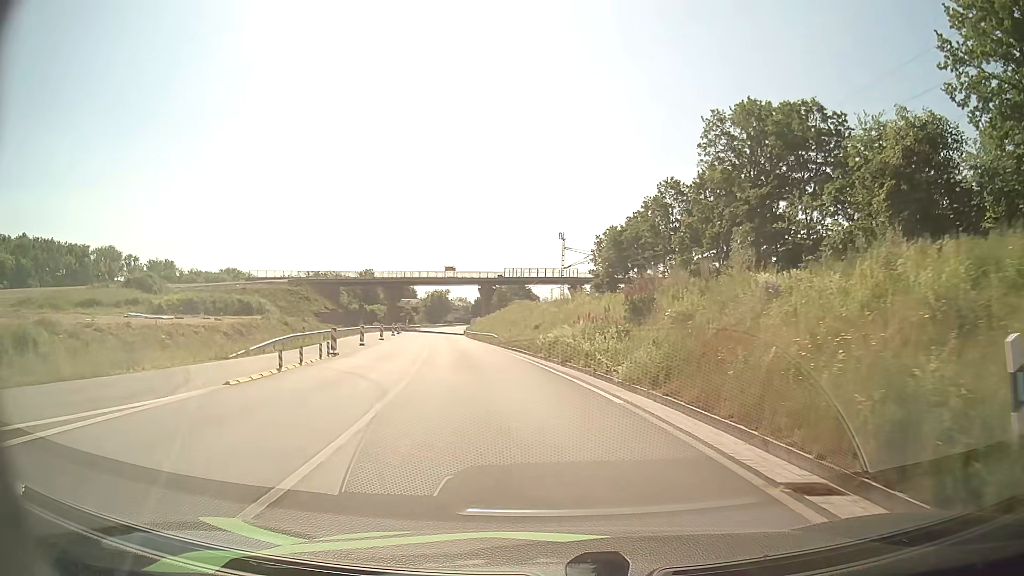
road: primary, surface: asphalt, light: Day
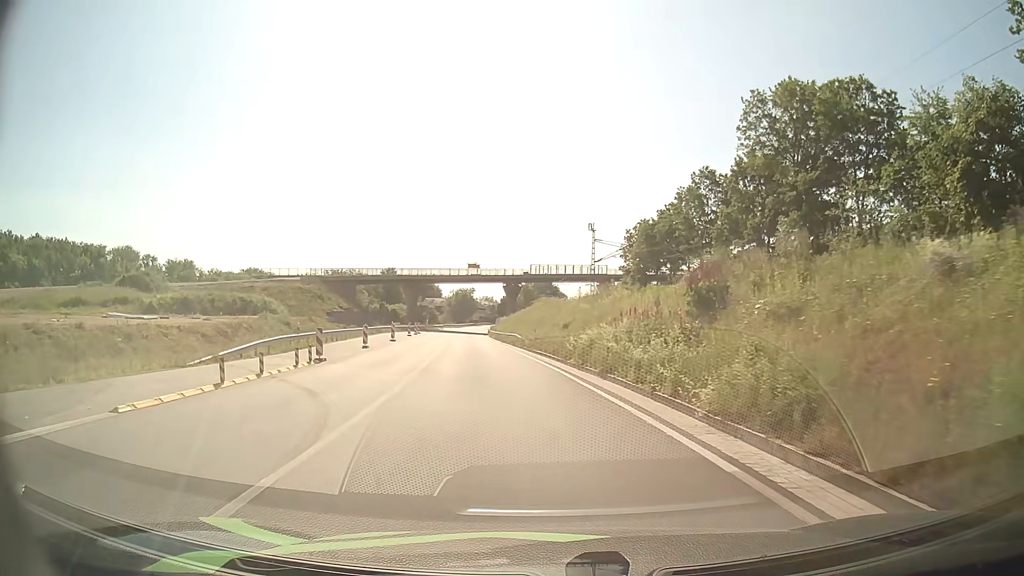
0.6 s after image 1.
(-0.1, +5.8) m; -2°
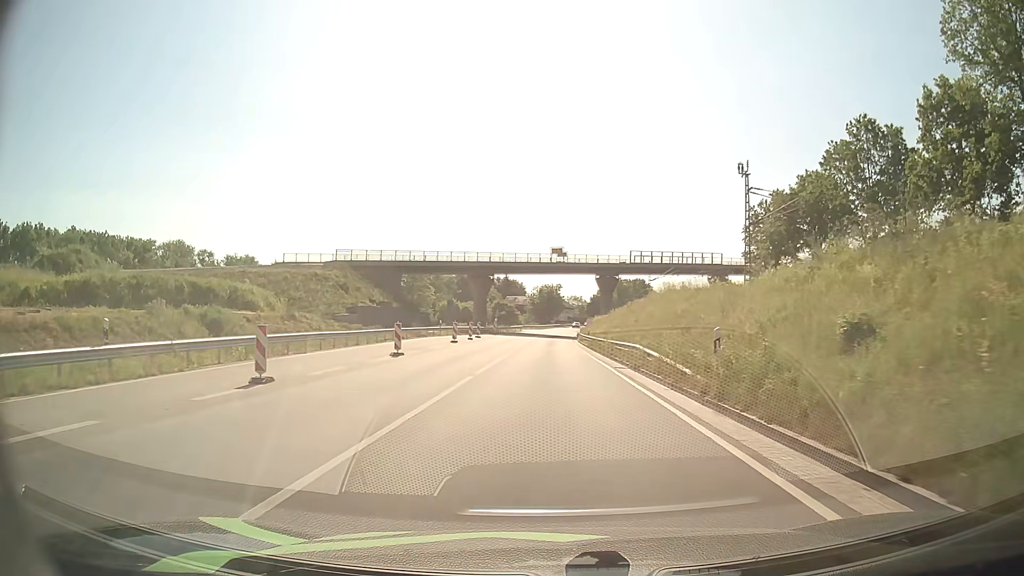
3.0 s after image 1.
(-2.2, +25.0) m; -8°
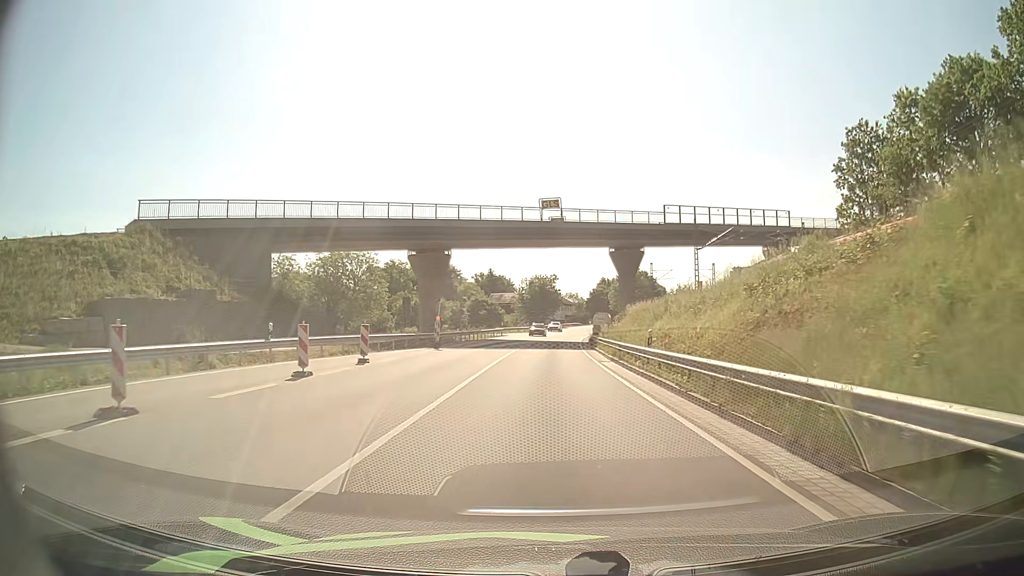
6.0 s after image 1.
(+0.1, +35.7) m; +1°
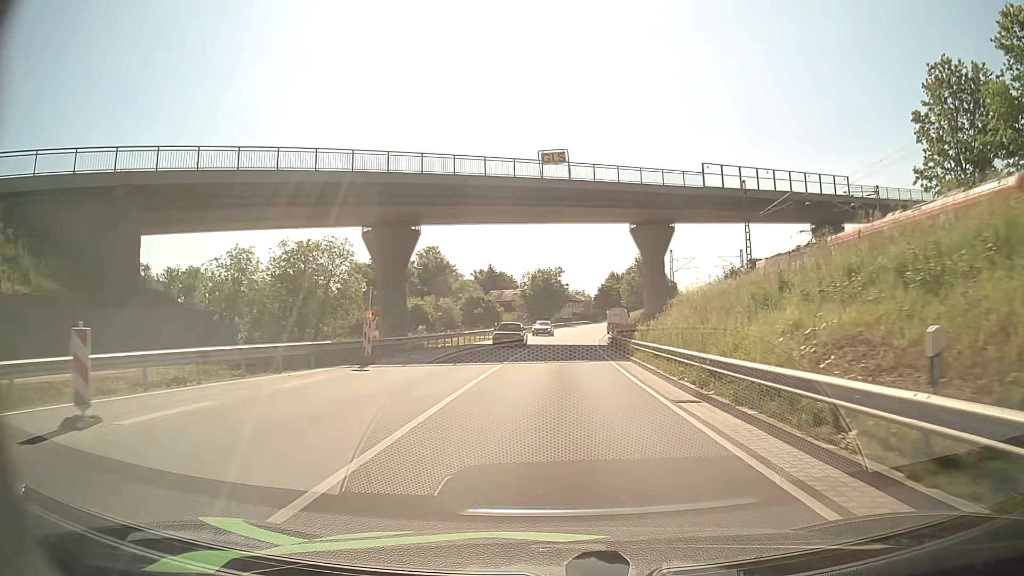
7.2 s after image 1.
(0.0, +15.5) m; -1°
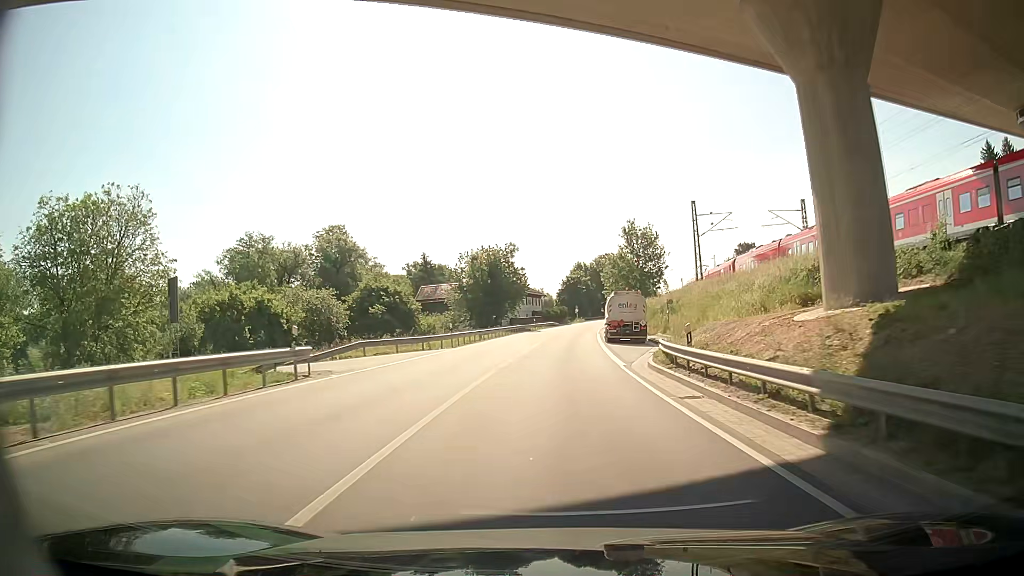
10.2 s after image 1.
(+0.9, +41.5) m; +4°
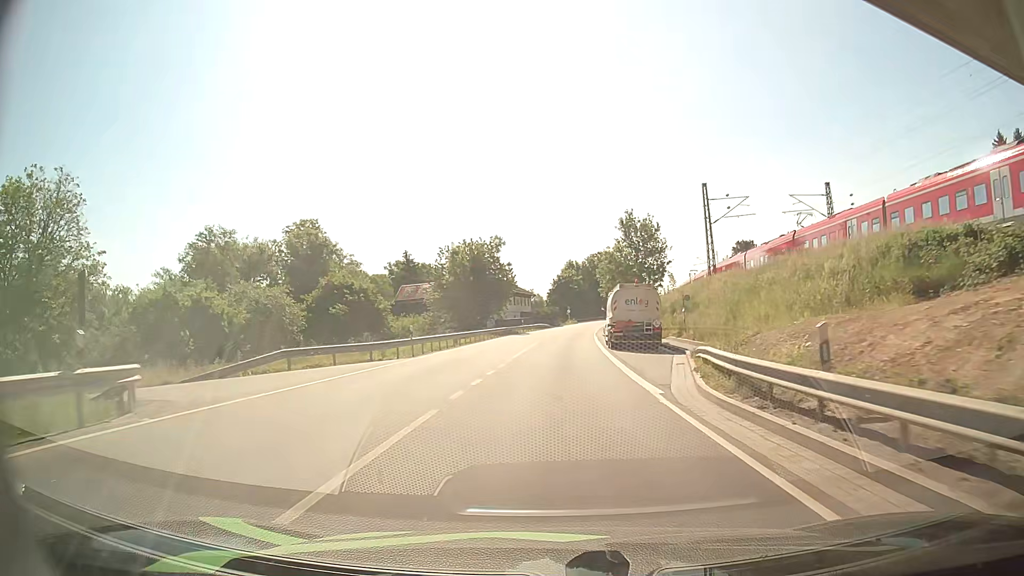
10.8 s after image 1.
(+0.1, +8.7) m; +1°
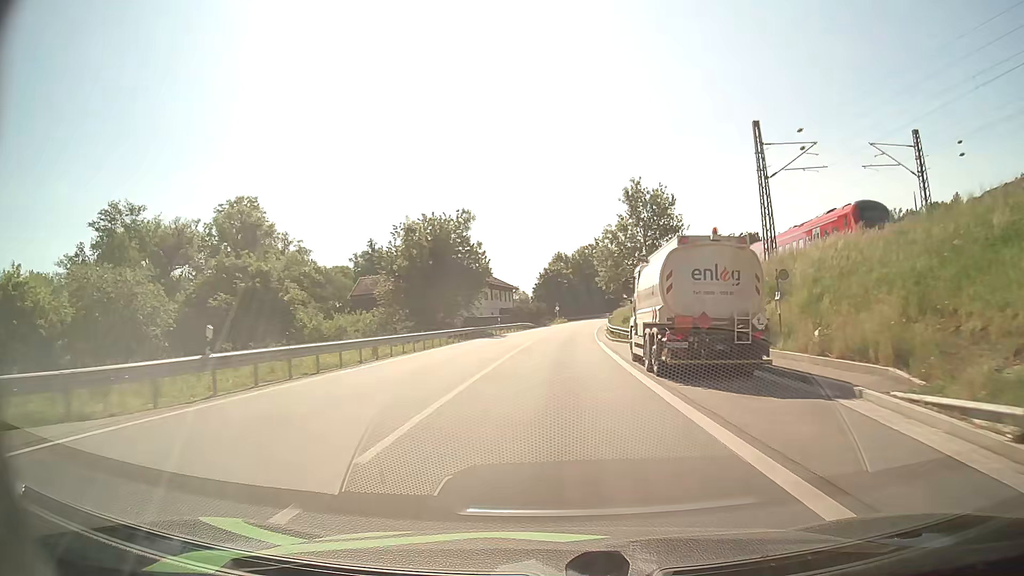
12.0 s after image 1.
(0.0, +17.8) m; +1°
(0, +10) (0, +20) (+1, +30) (+1, +40) (+1, +50) (+2, +60) (+3, +70) (+4, +80) (+5, +90) (+7, +100) m
